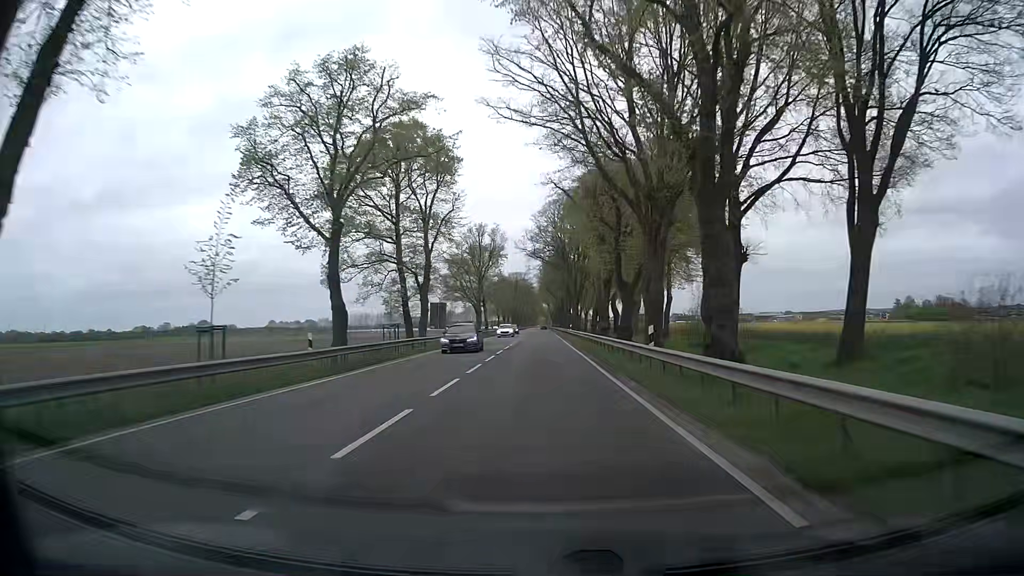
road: primary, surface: asphalt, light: Day
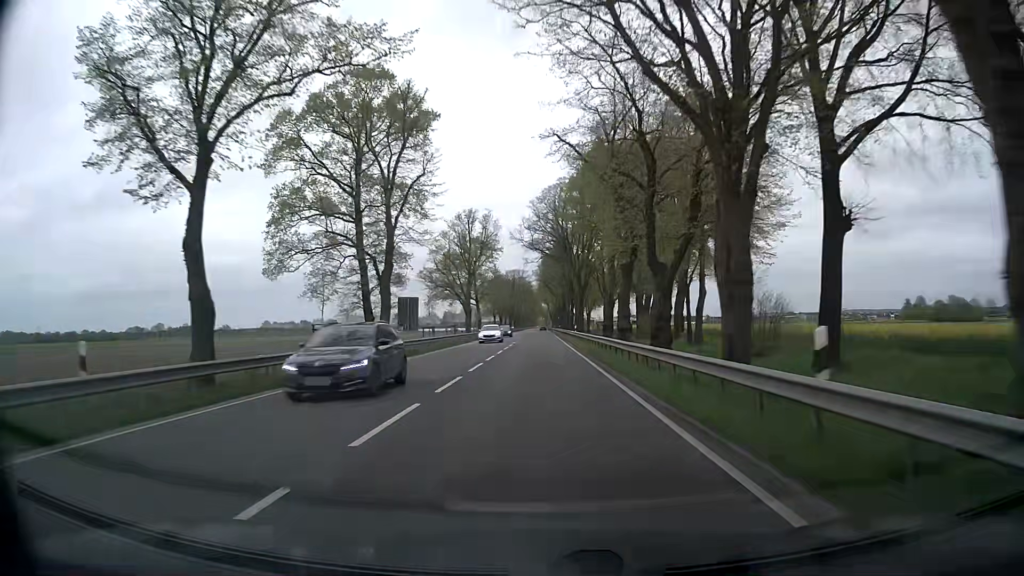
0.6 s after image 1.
(0.0, +11.5) m; 0°
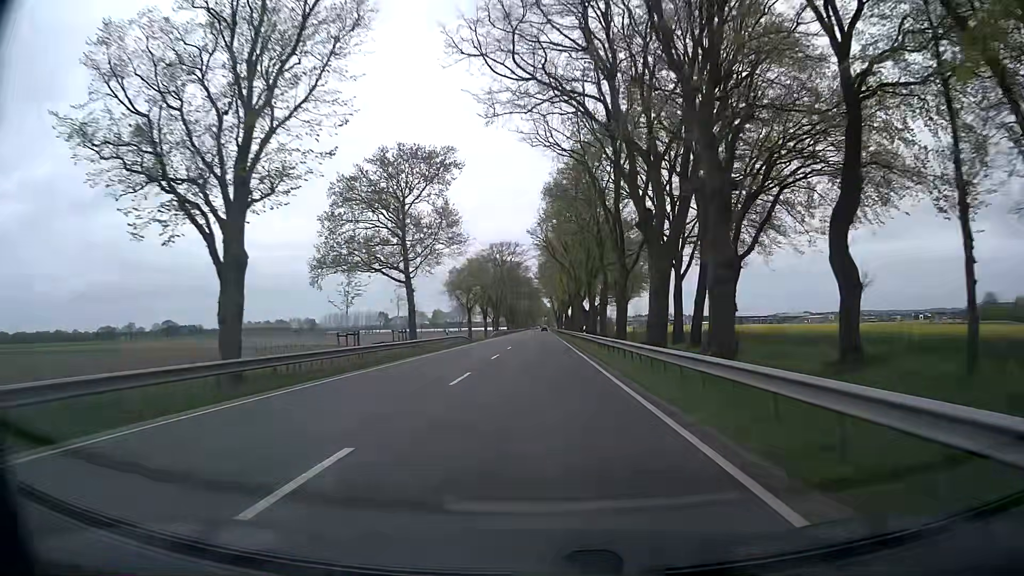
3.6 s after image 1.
(0.0, +59.0) m; 0°
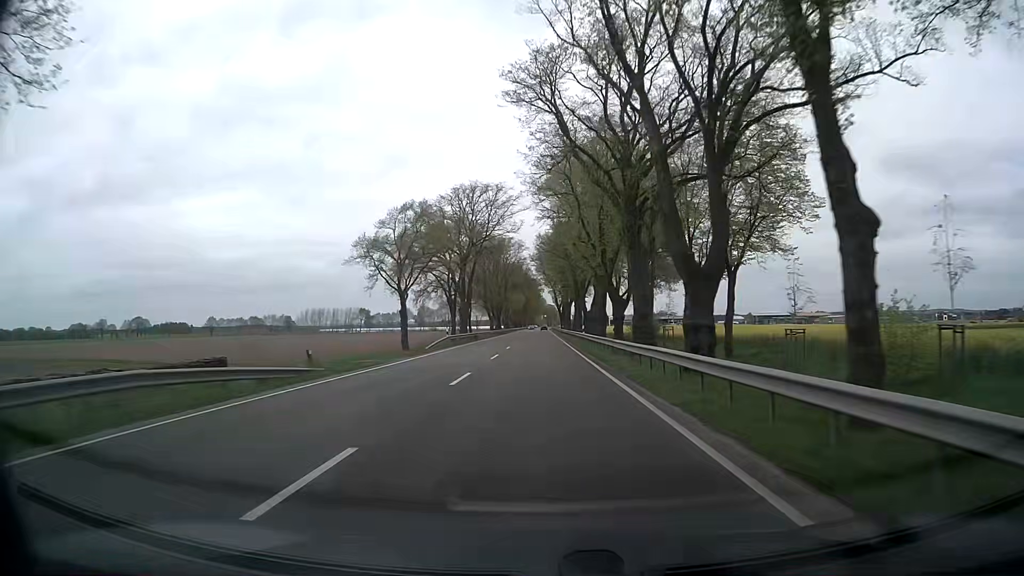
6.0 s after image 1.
(+0.2, +48.1) m; 0°
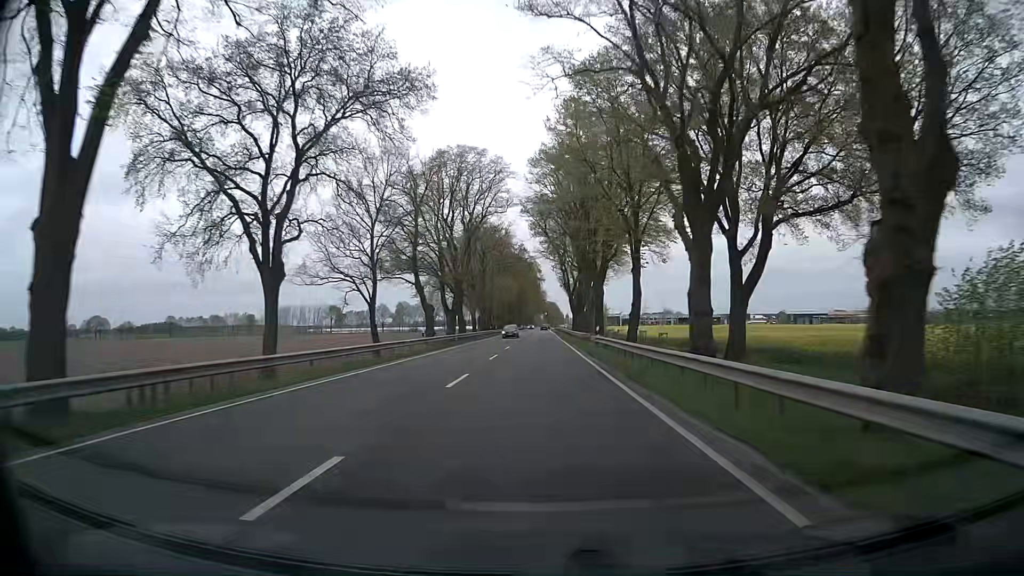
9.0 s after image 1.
(-0.2, +60.6) m; 0°
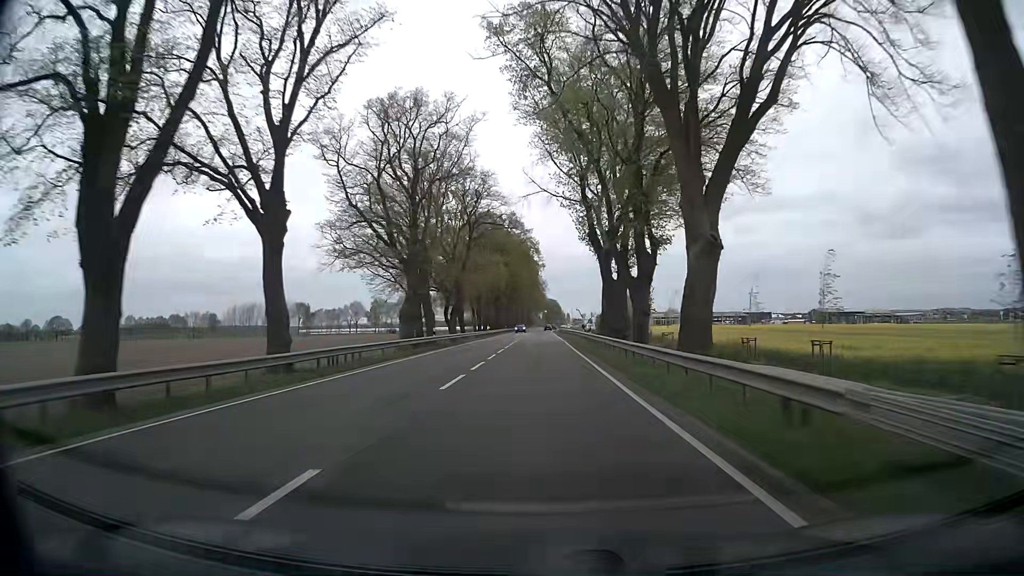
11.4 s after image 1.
(+0.2, +48.7) m; 0°
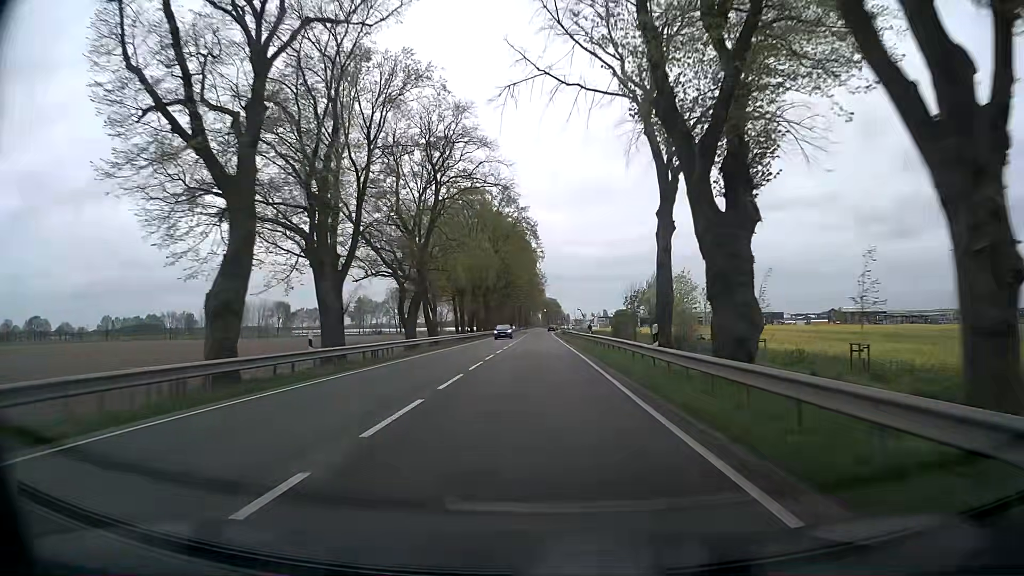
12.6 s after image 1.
(0.0, +24.4) m; 0°
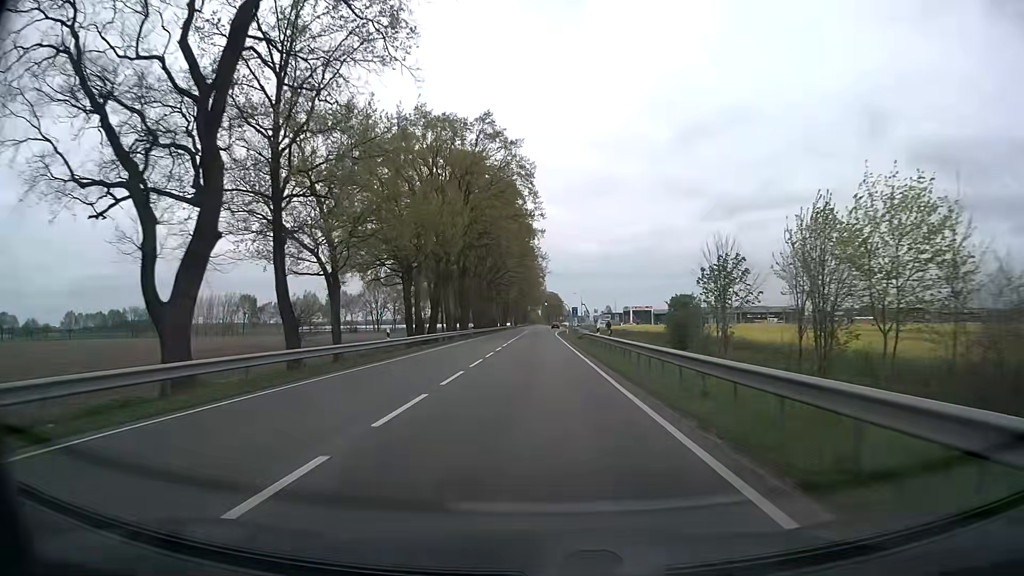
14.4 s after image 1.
(0.0, +35.6) m; 0°
(0, +10) (0, +20) (0, +30) (0, +40) (0, +50) (0, +60) (0, +70) (+1, +80) (+1, +90) (+1, +100) m
